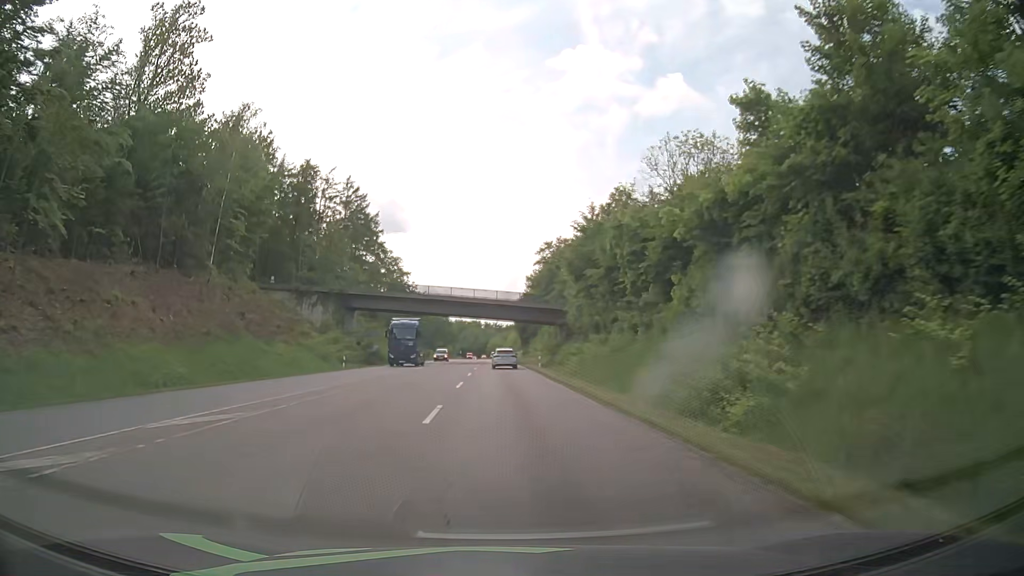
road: secondary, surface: asphalt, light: Day
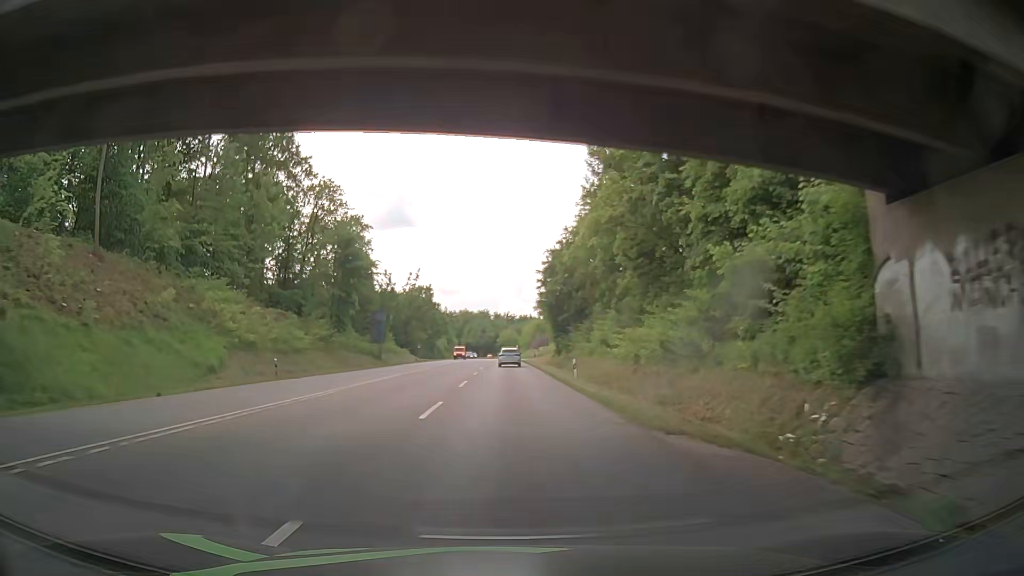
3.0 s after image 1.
(-1.1, +69.2) m; -1°
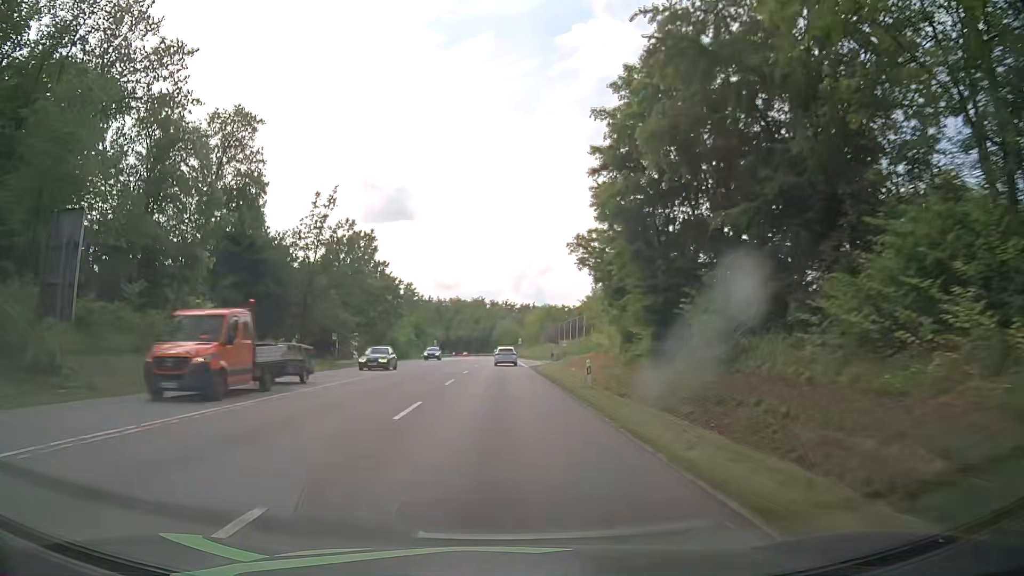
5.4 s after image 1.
(+0.3, +57.7) m; 0°
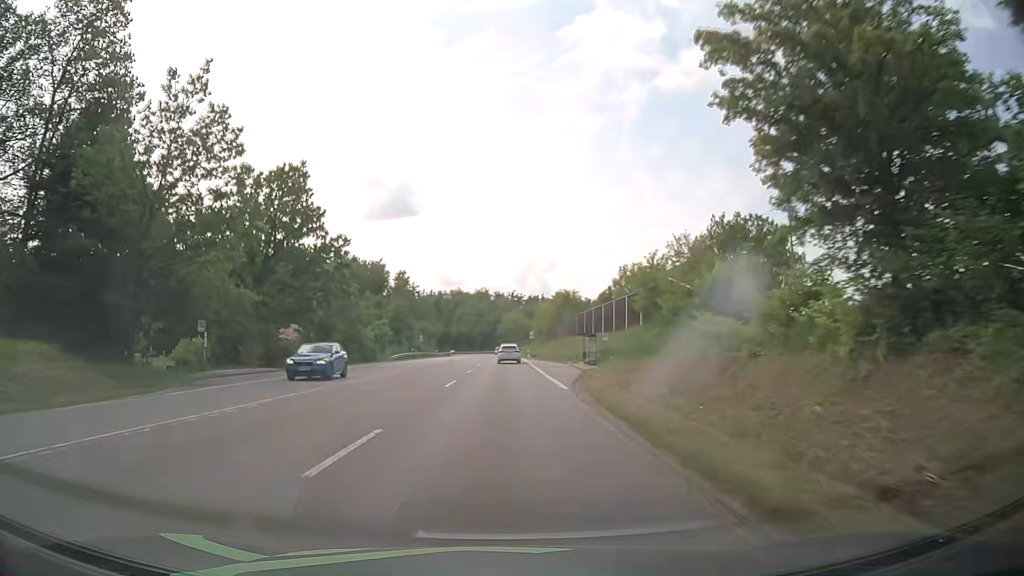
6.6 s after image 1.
(0.0, +29.0) m; +1°
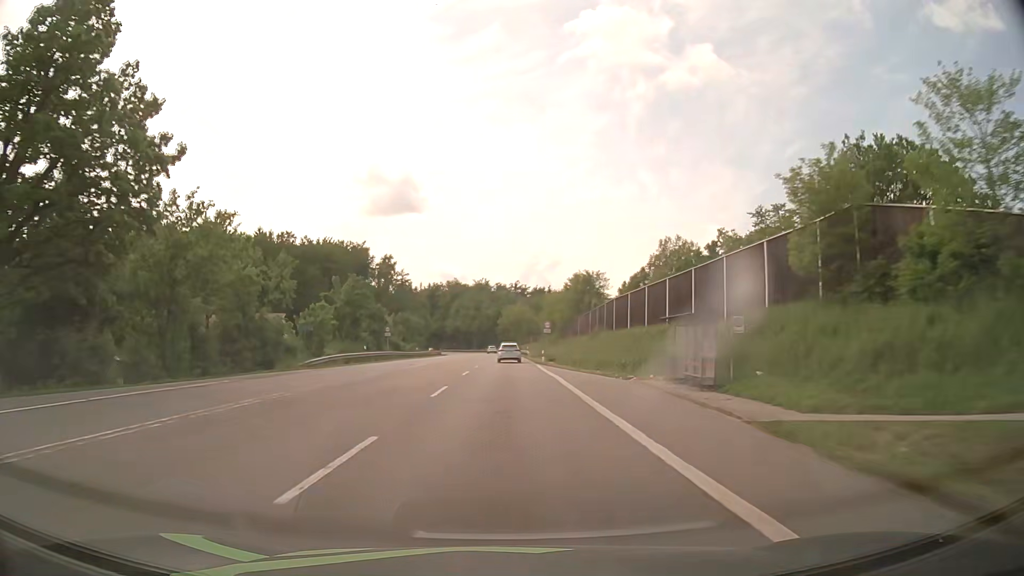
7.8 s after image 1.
(-0.5, +29.0) m; -1°
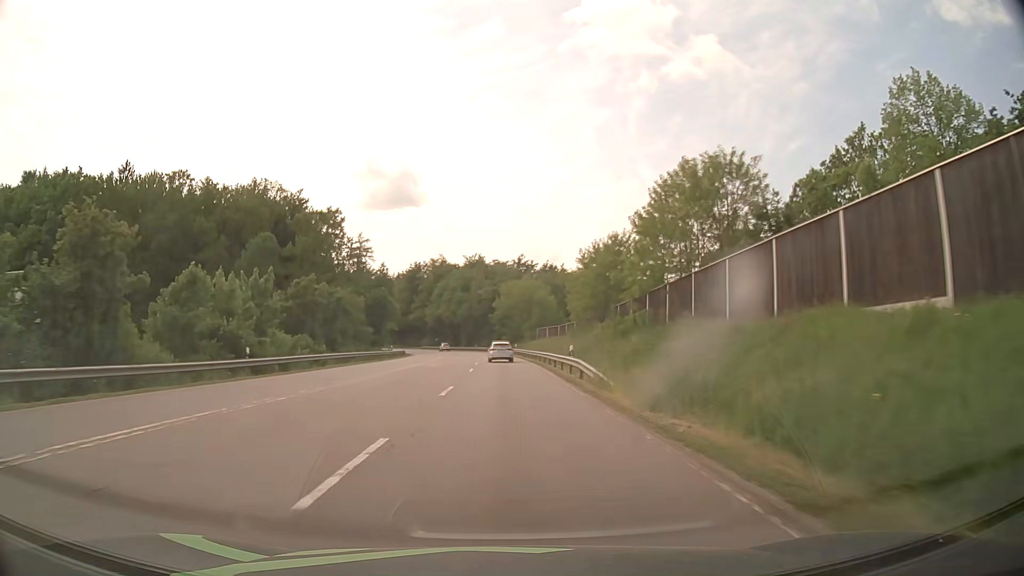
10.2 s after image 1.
(0.0, +57.6) m; 0°
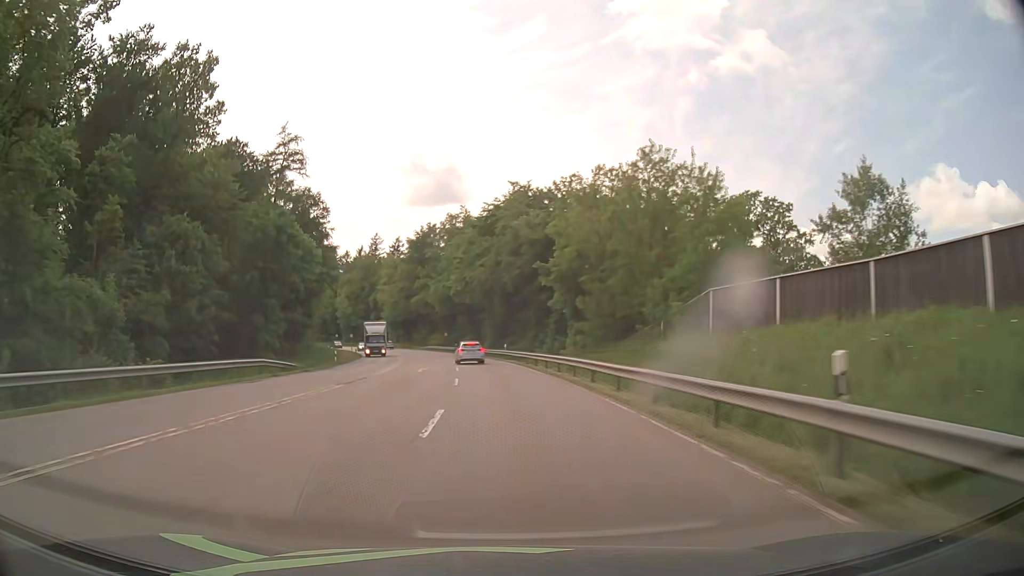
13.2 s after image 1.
(-1.5, +70.6) m; -4°
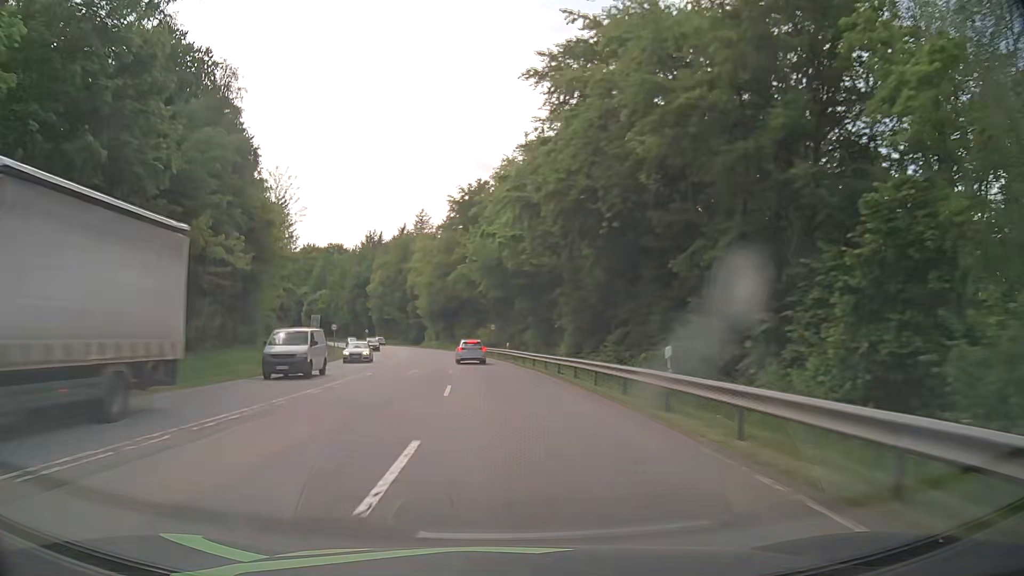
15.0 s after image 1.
(-1.8, +40.8) m; -5°
(0, +10) (-1, +20) (-1, +30) (-2, +40) (-3, +50) (-5, +60) (-7, +70) (-9, +79) (-11, +89) (-14, +99) m
